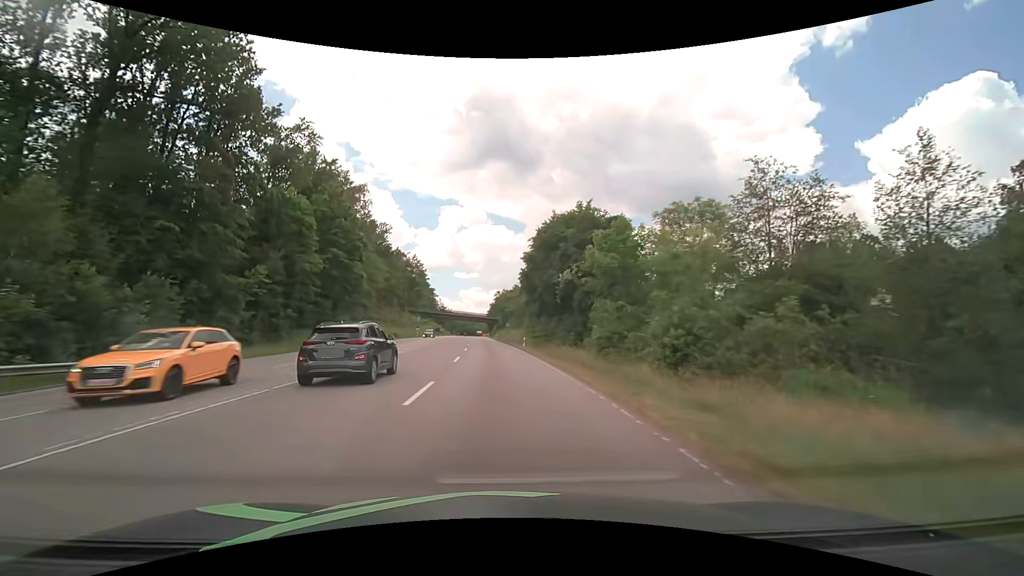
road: secondary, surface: asphalt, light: Day
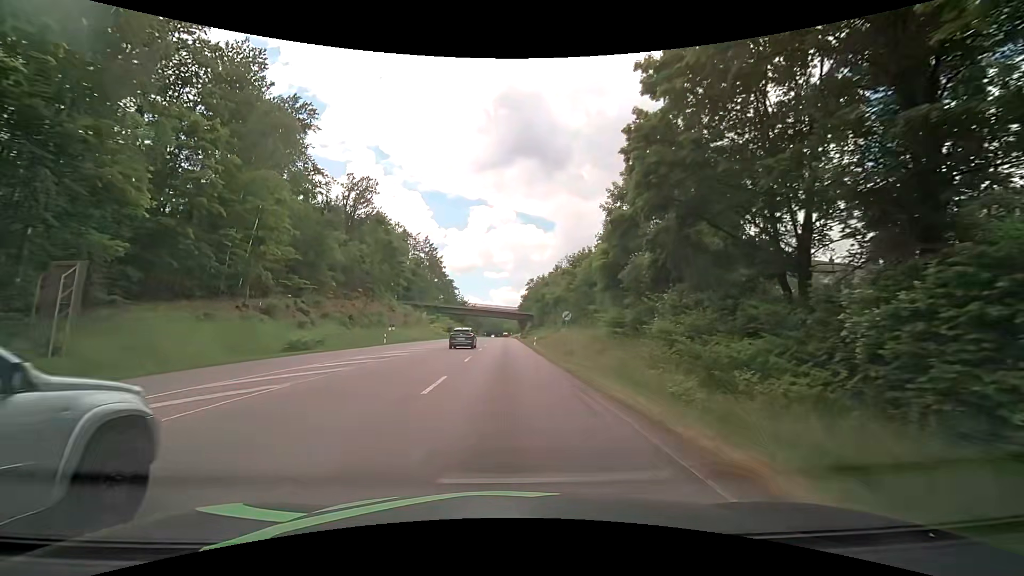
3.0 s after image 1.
(-1.6, +45.9) m; -3°
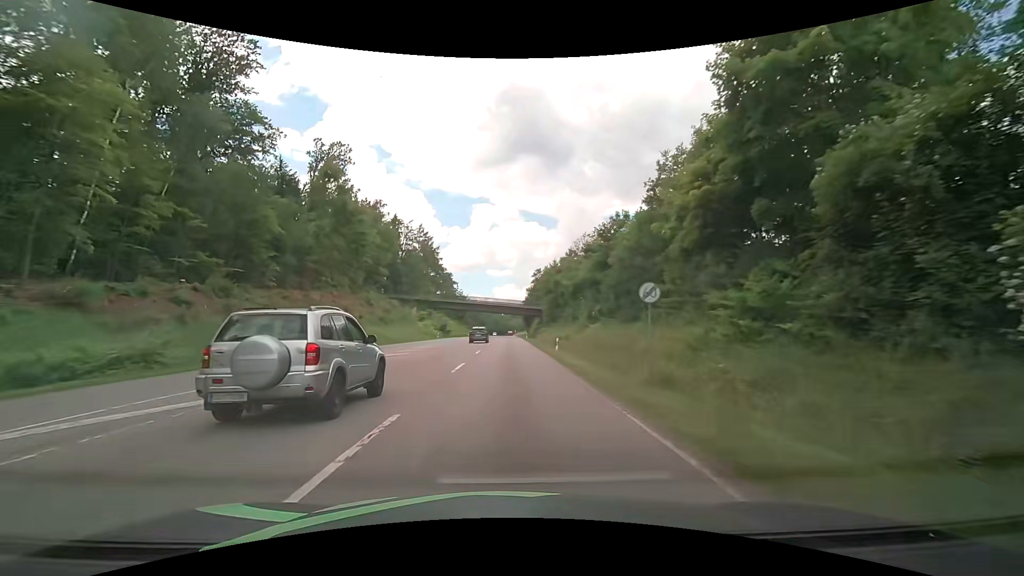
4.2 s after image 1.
(-0.2, +18.4) m; -2°
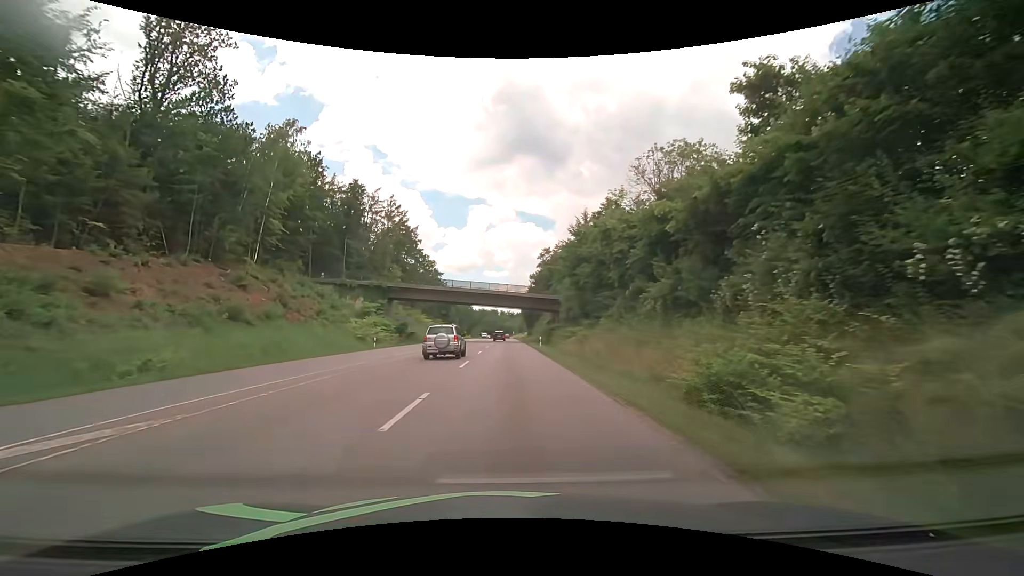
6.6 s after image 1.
(+0.6, +36.8) m; +1°
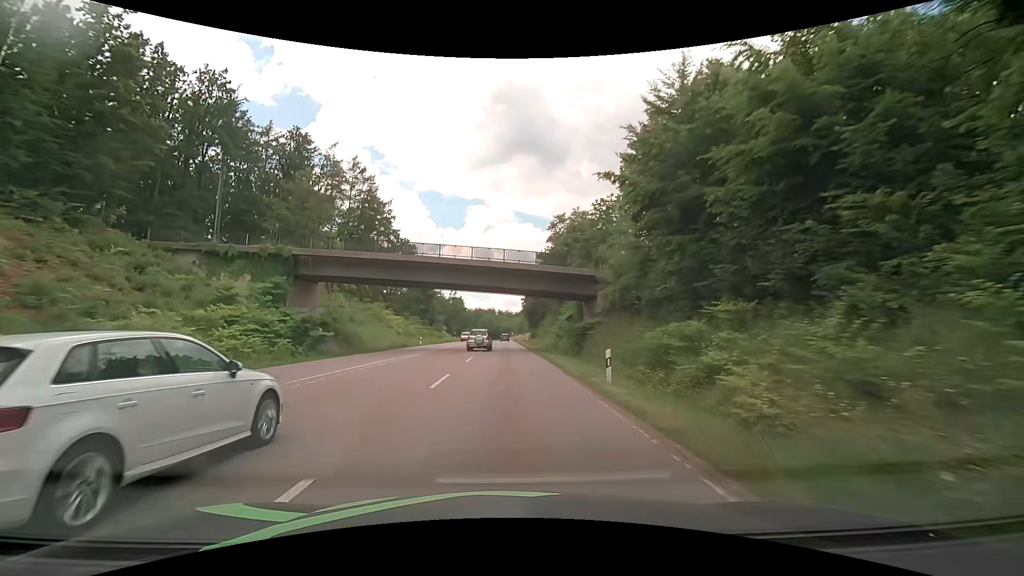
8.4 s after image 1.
(+0.1, +29.5) m; +1°
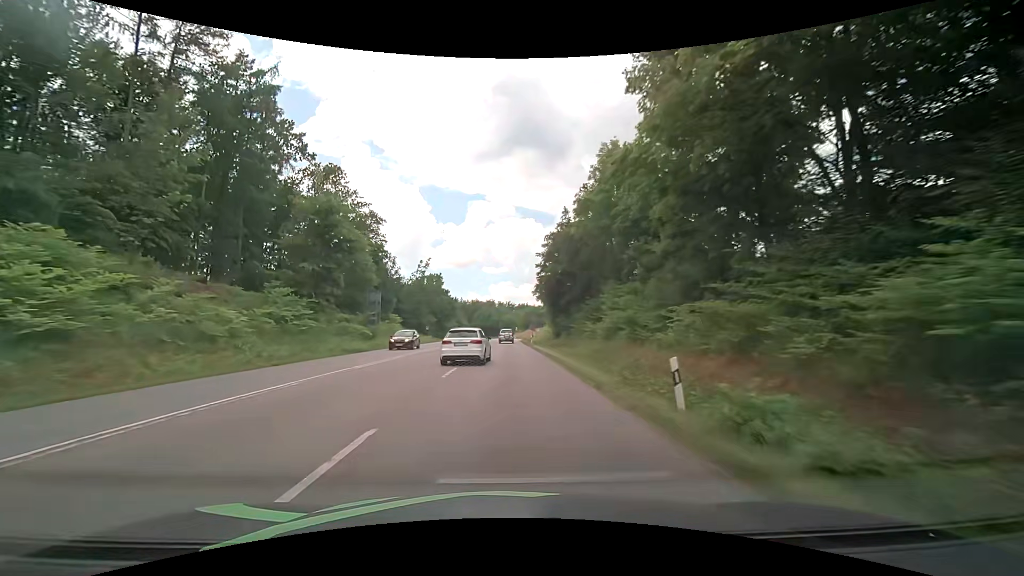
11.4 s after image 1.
(-0.6, +56.3) m; 0°
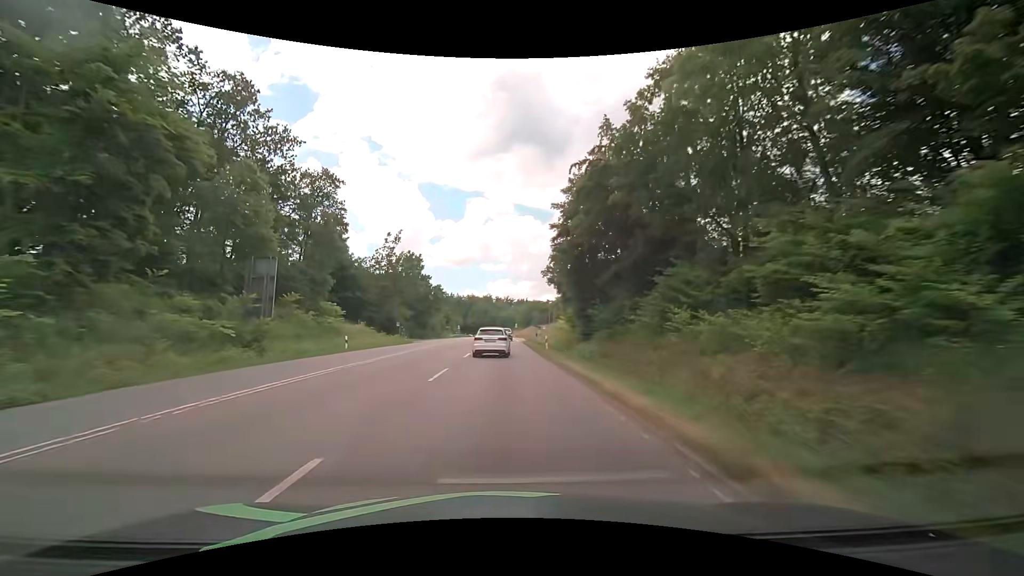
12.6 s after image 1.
(-0.1, +24.3) m; -1°
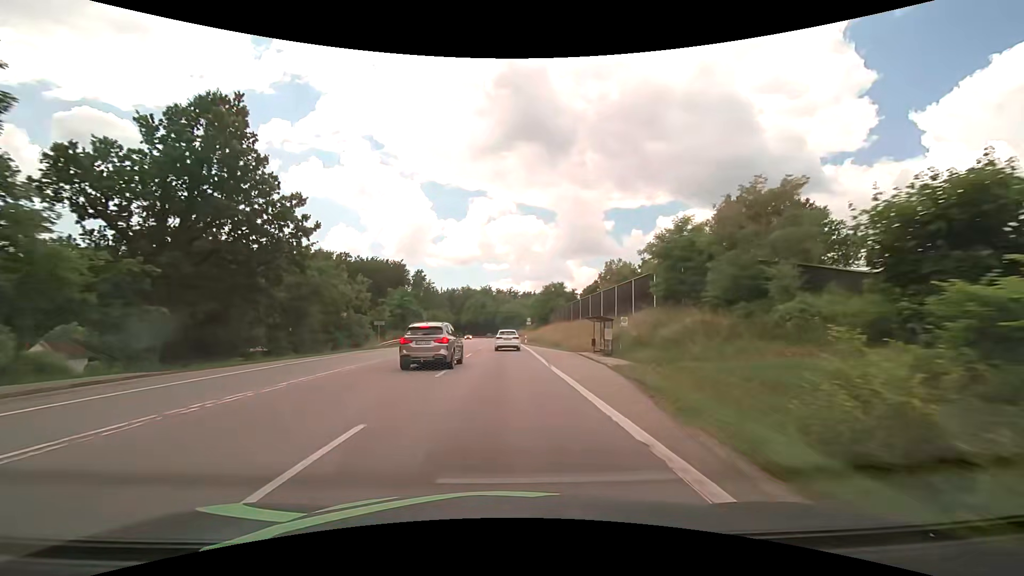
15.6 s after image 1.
(+0.3, +60.3) m; 0°
(0, +10) (0, +20) (0, +30) (0, +40) (0, +50) (0, +60) (0, +70) (0, +80) (0, +90) (-1, +100) m
